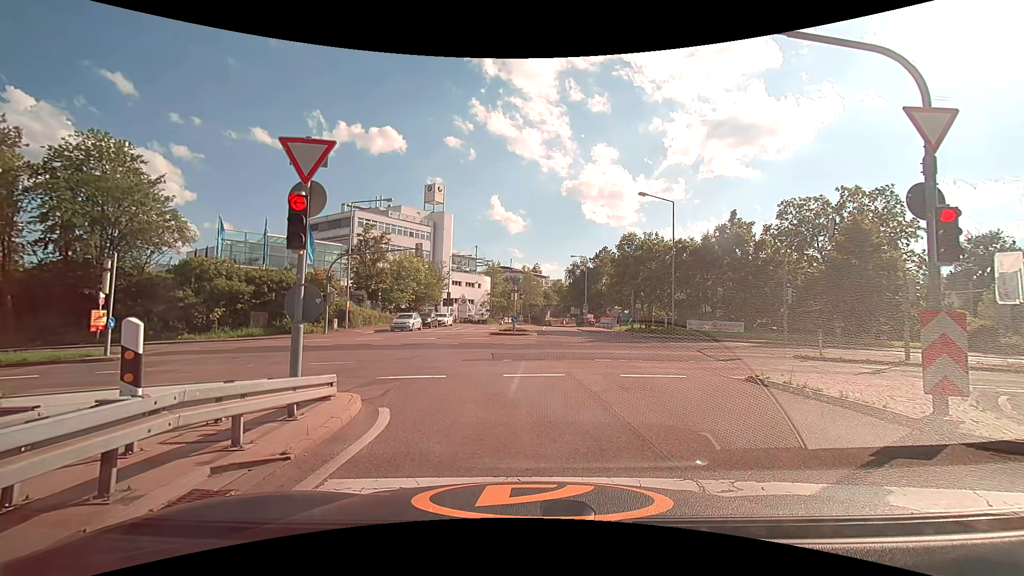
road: motorway_link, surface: asphalt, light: Day
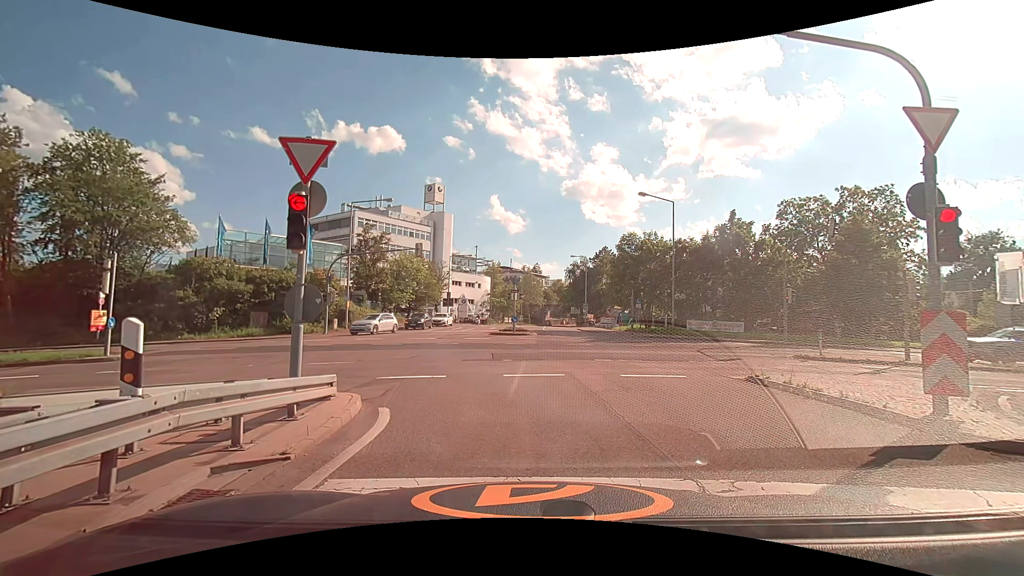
(0.0, 0.0) m; 0°
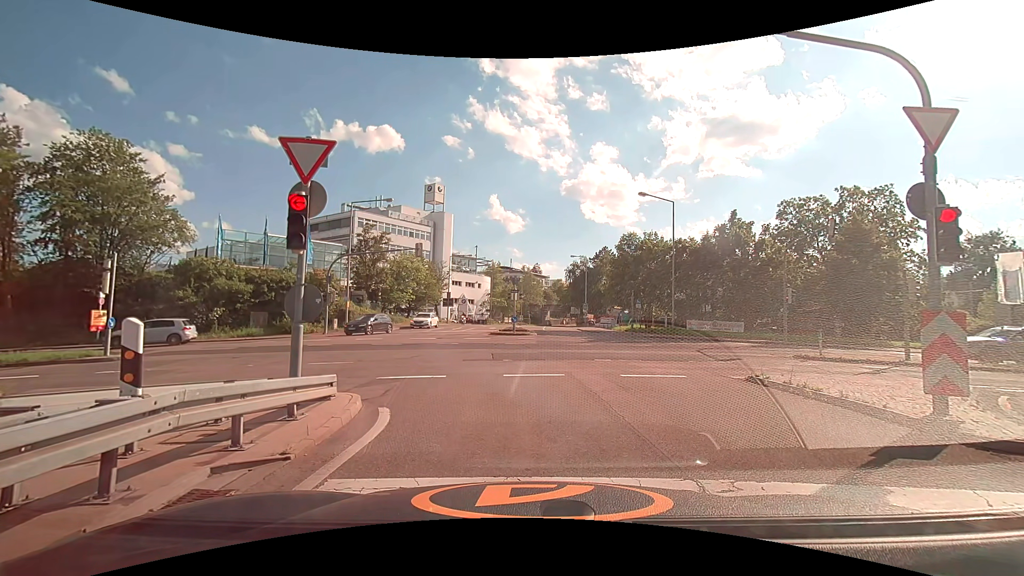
(0.0, 0.0) m; 0°
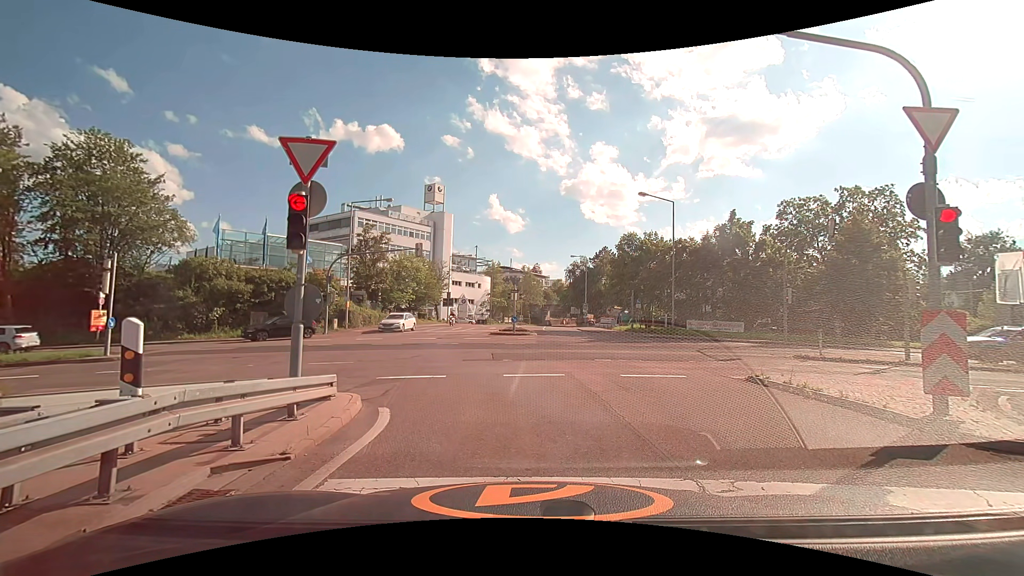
(0.0, 0.0) m; 0°
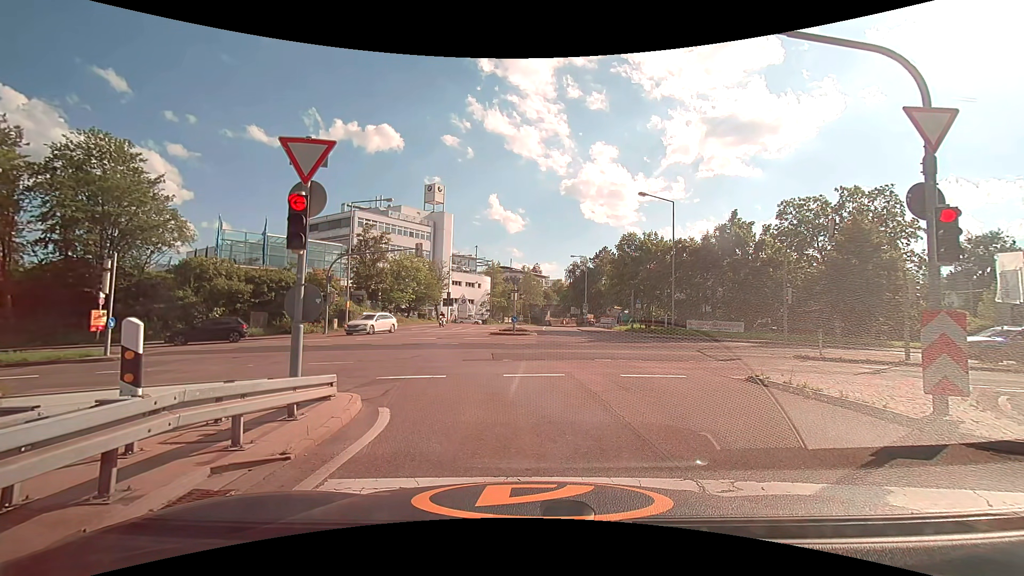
(0.0, 0.0) m; 0°
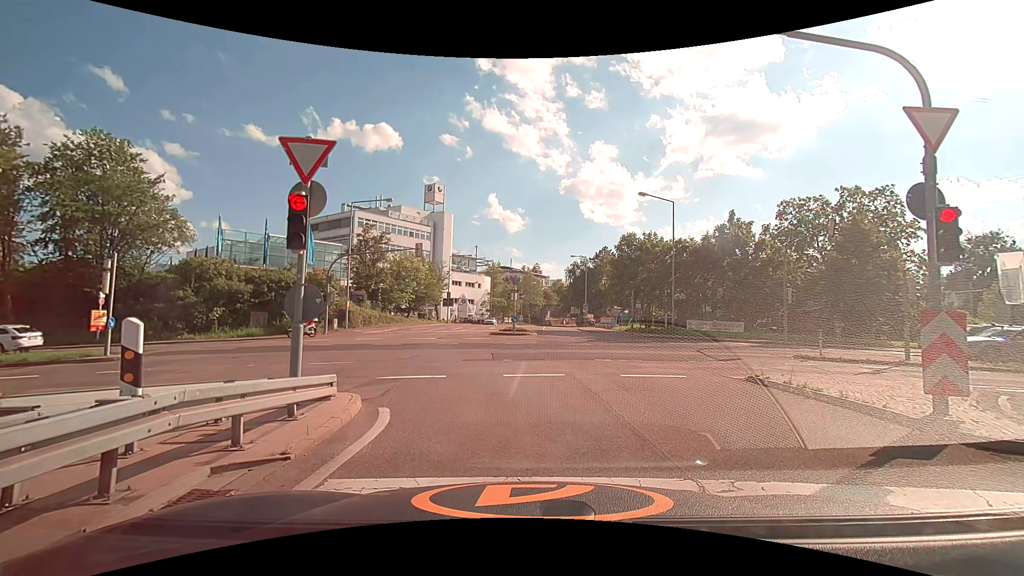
(0.0, 0.0) m; 0°
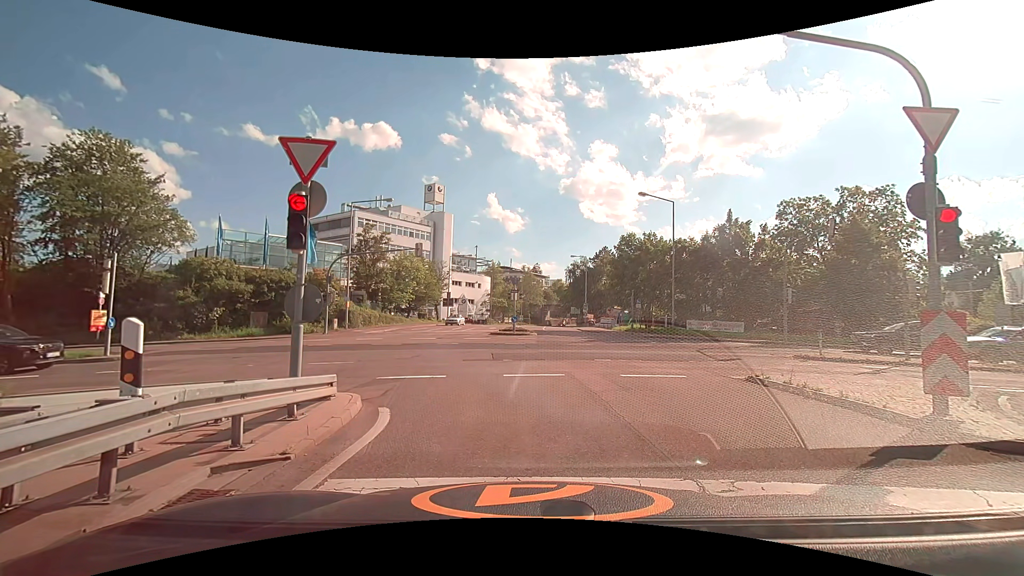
(0.0, 0.0) m; 0°
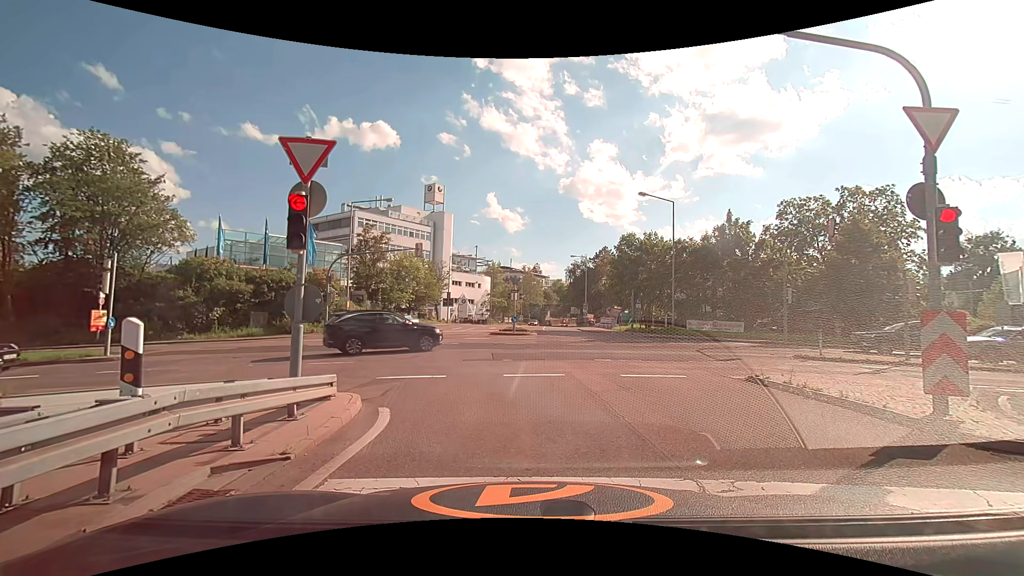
(0.0, 0.0) m; 0°
